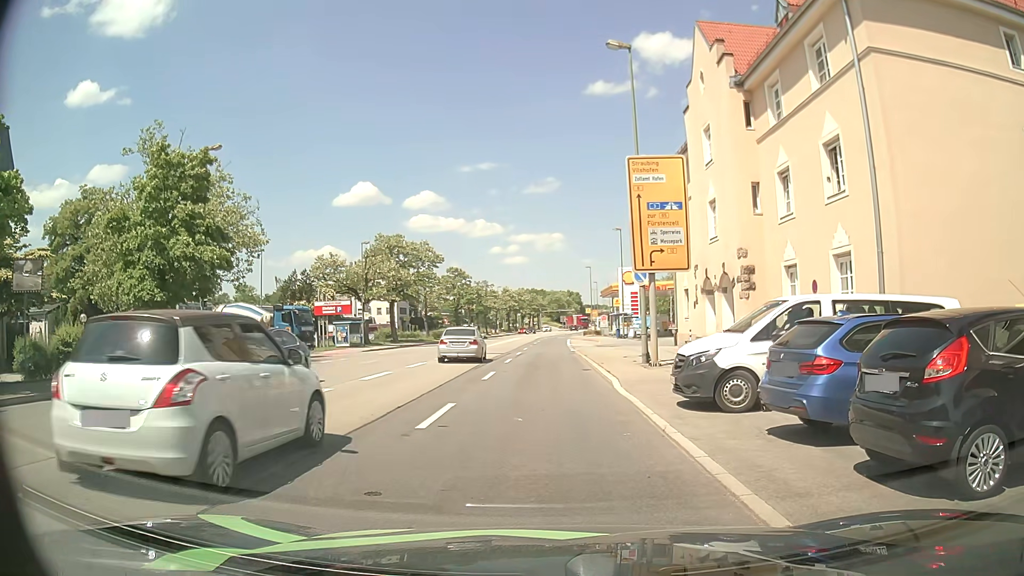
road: primary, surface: asphalt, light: Day
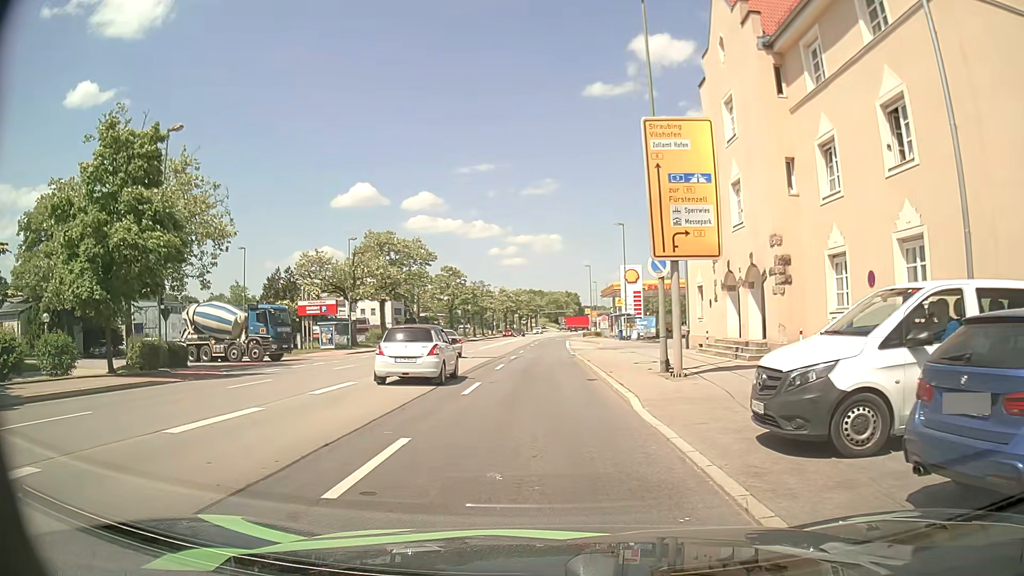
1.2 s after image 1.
(0.0, +4.0) m; +1°
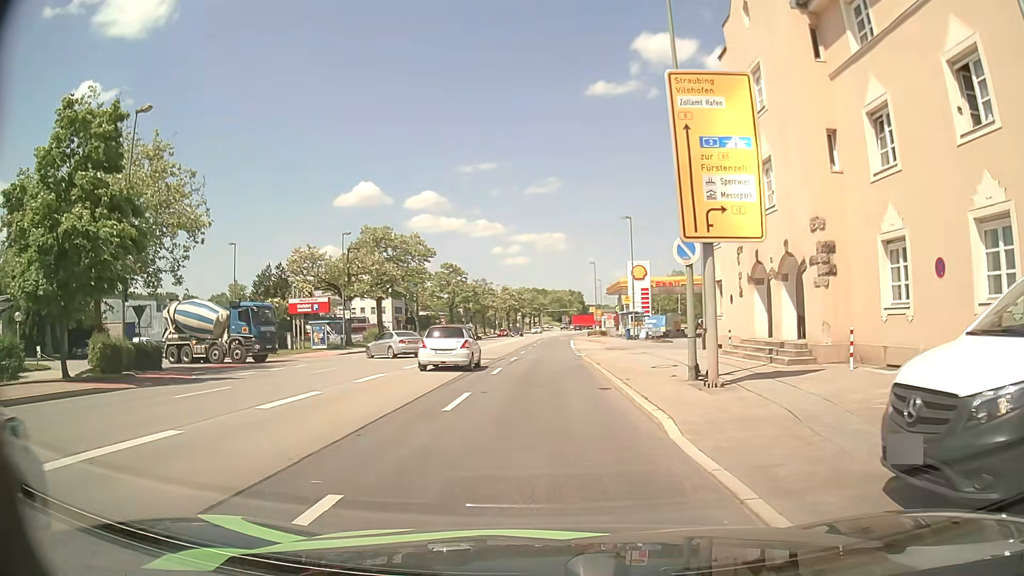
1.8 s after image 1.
(0.0, +3.1) m; -2°
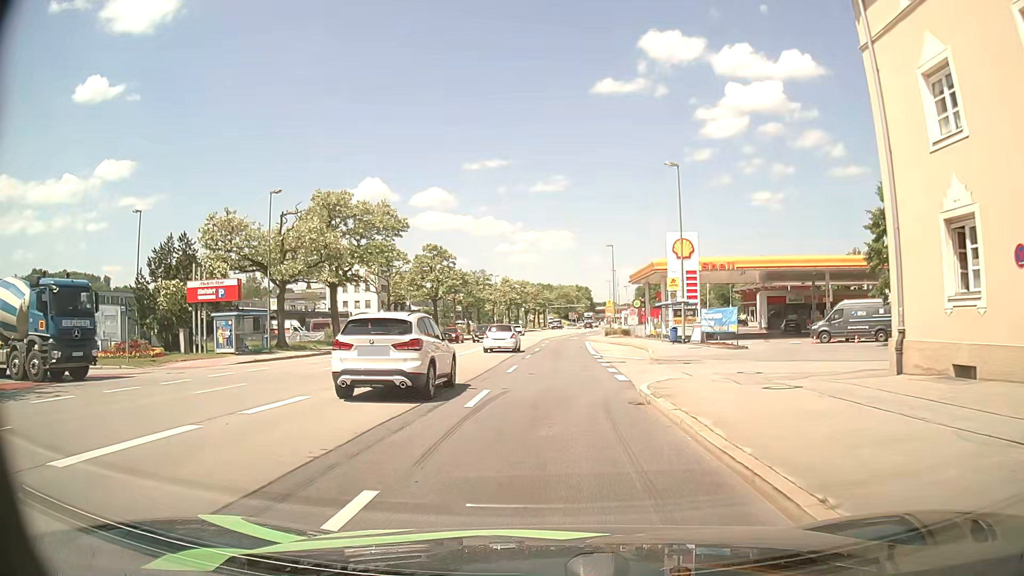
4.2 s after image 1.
(+0.2, +18.3) m; 0°
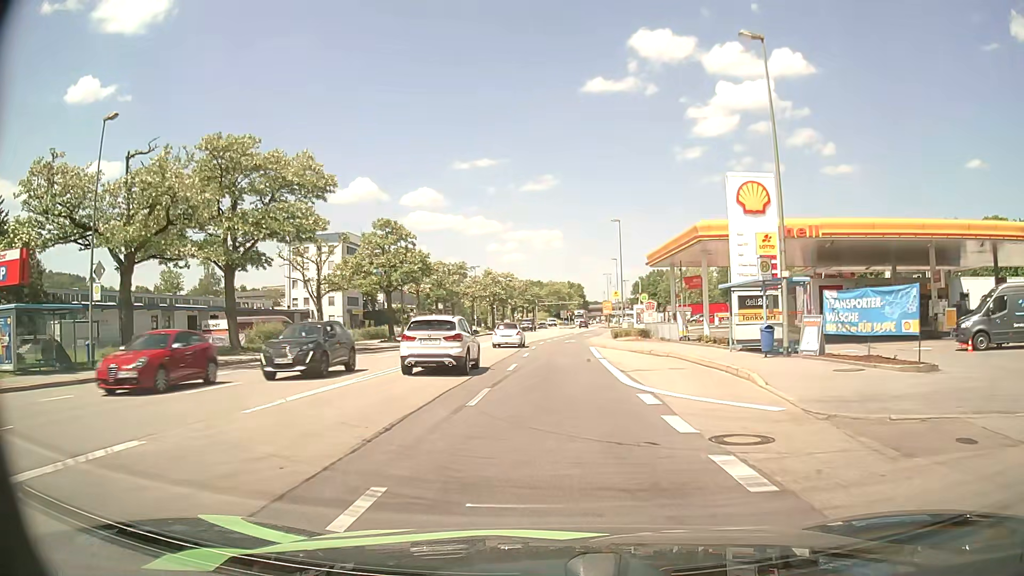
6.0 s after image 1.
(+0.4, +17.9) m; +1°
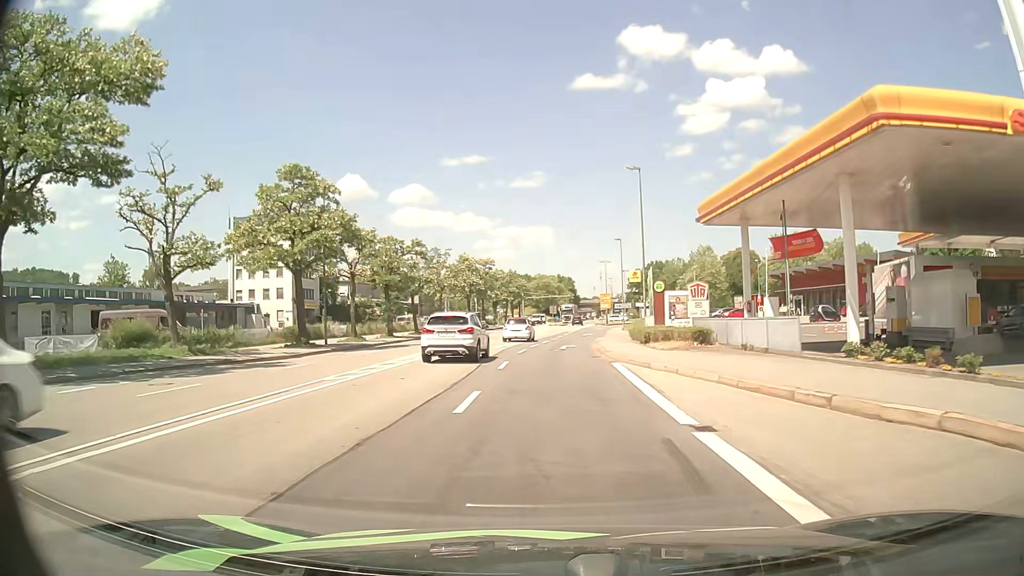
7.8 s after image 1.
(+0.2, +19.5) m; +1°
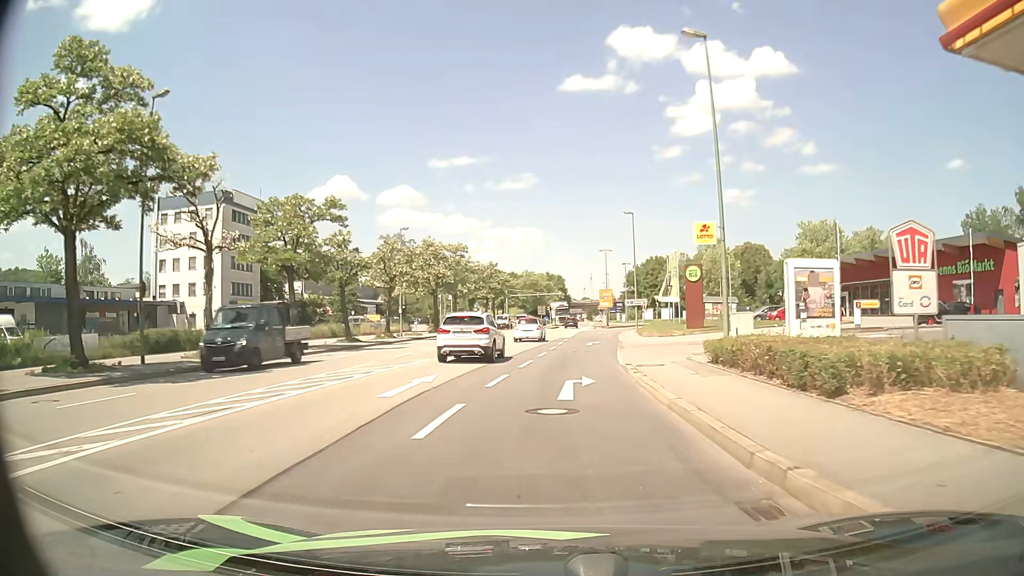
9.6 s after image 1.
(+0.1, +20.2) m; 0°
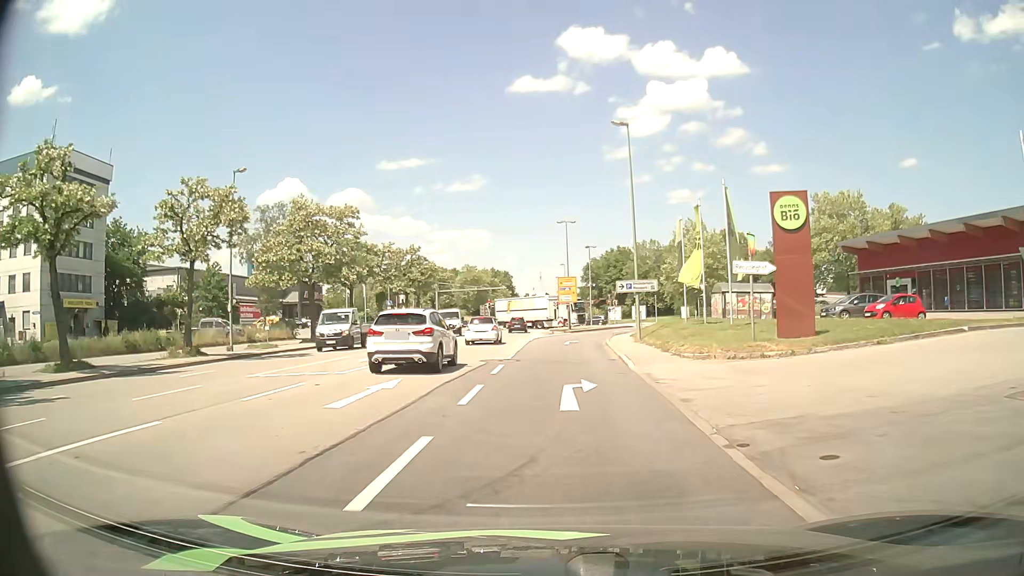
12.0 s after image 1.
(+1.2, +26.8) m; +4°
(0, +10) (0, +20) (+1, +30) (+1, +40) (+3, +50) (+6, +59) (+11, +68) (+18, +75) (+25, +82) (+33, +88) m
